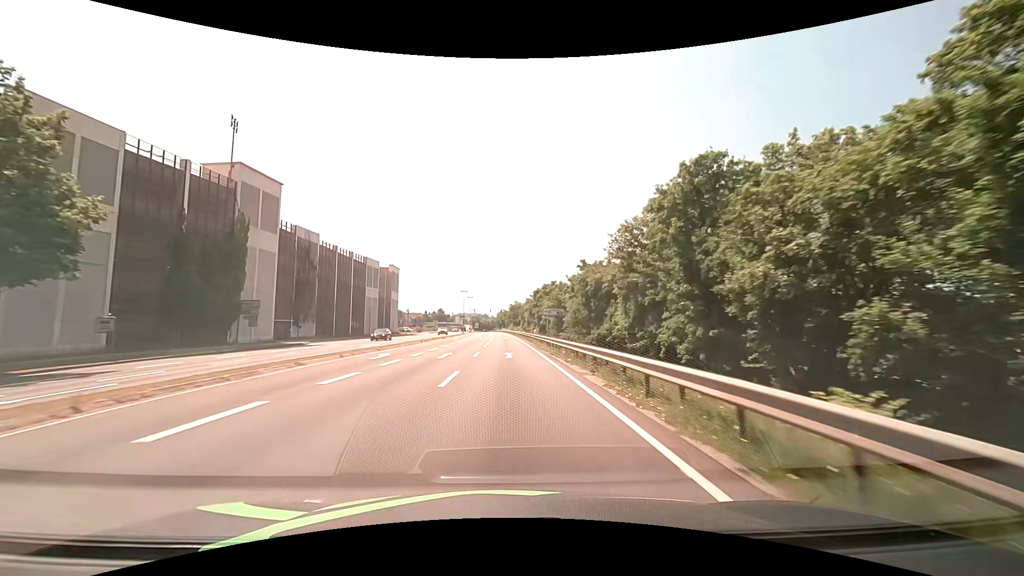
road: primary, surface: asphalt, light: Day
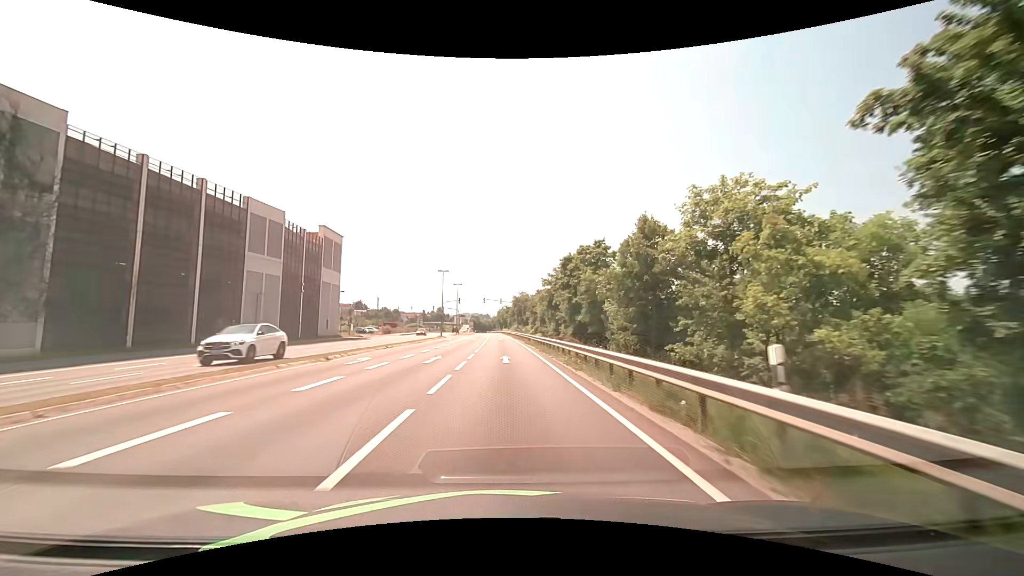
(-0.1, +43.2) m; 0°
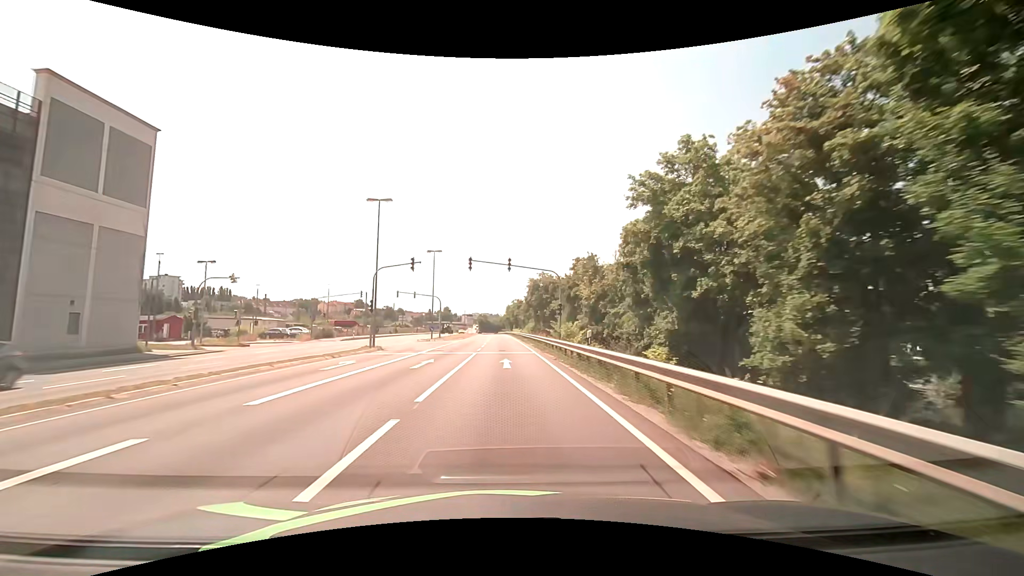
(-0.4, +43.1) m; -1°
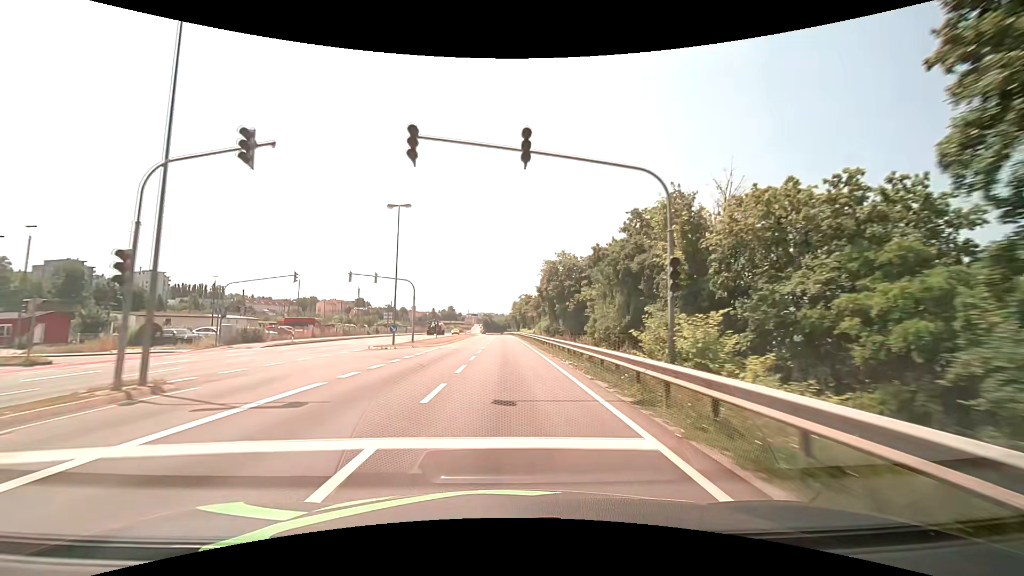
(-0.1, +21.5) m; -1°
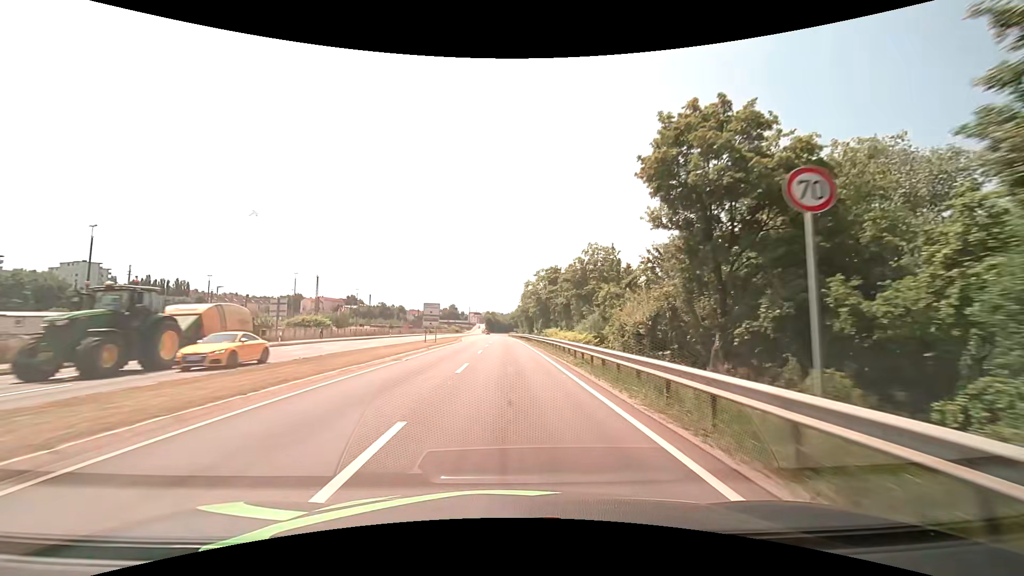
(-0.4, +53.8) m; -1°
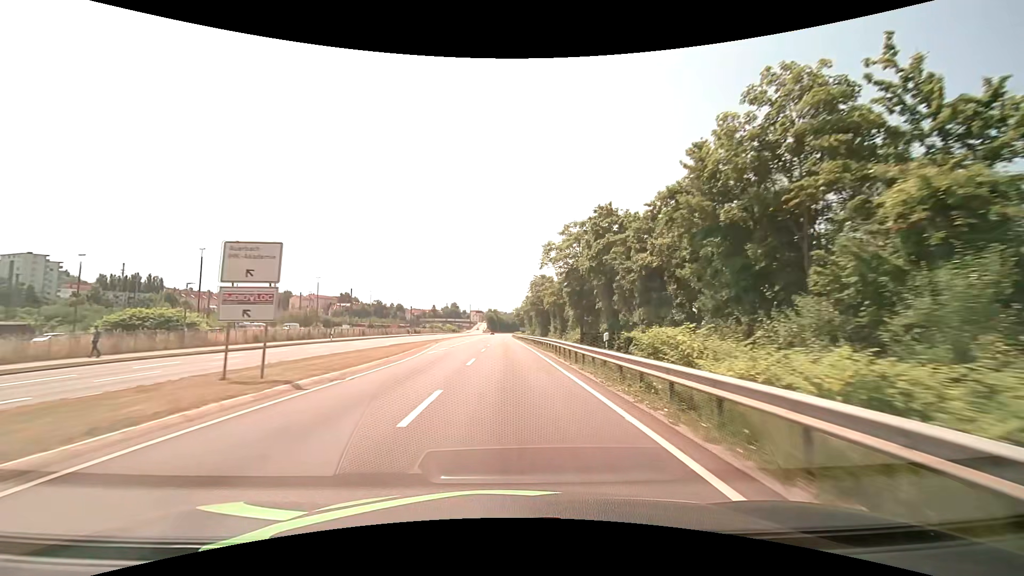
(-0.2, +32.3) m; 0°
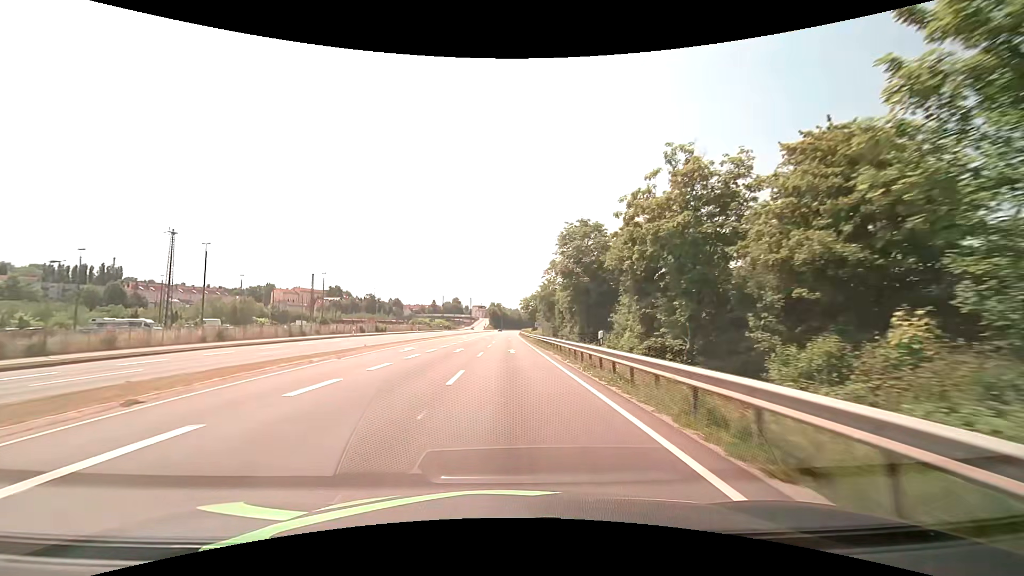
(-0.3, +43.2) m; -1°
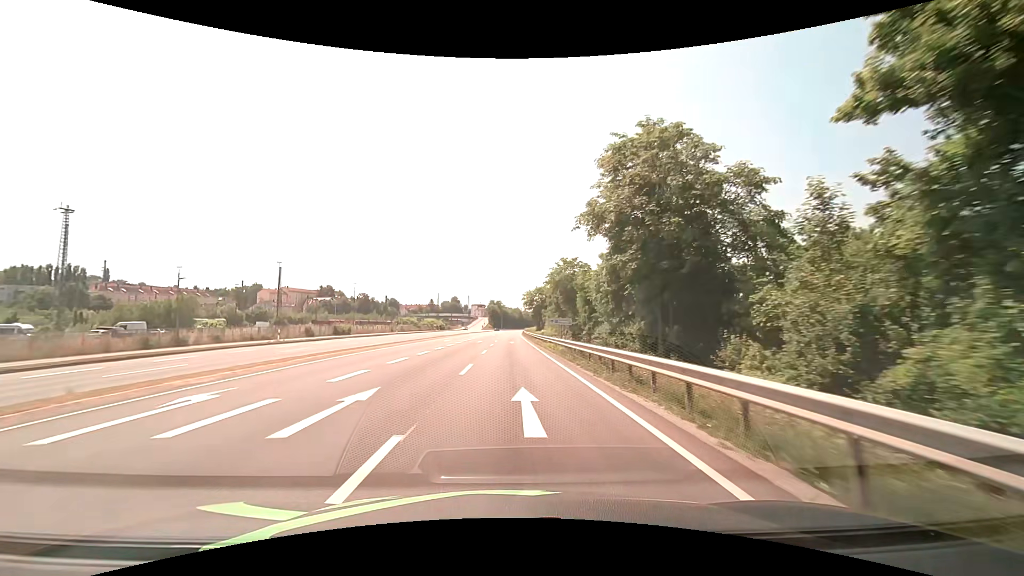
(0.0, +21.7) m; 0°
(0, +10) (0, +20) (0, +30) (0, +40) (0, +50) (0, +60) (+1, +70) (+1, +80) (+1, +90) (+1, +100) m
